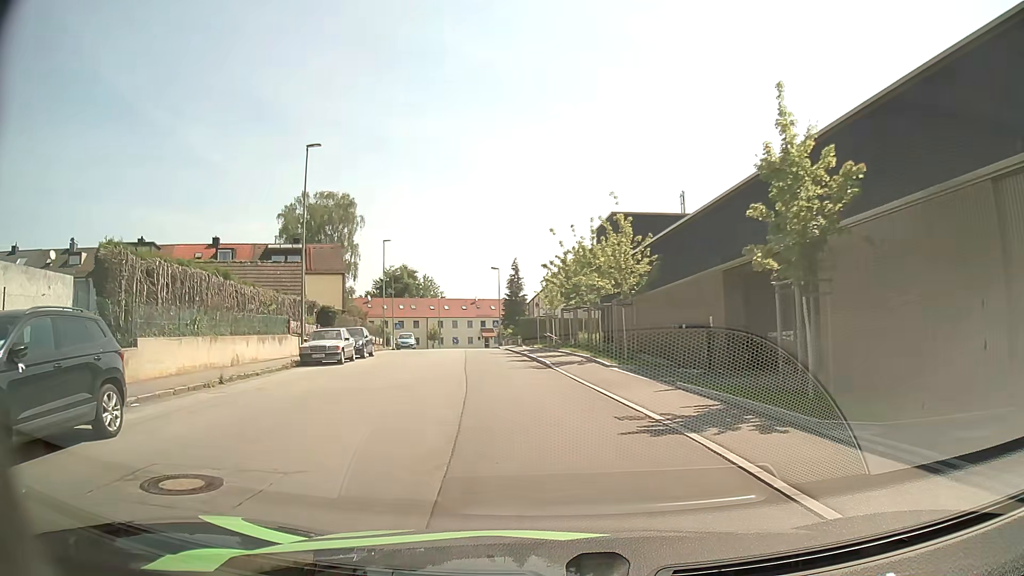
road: residential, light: Day
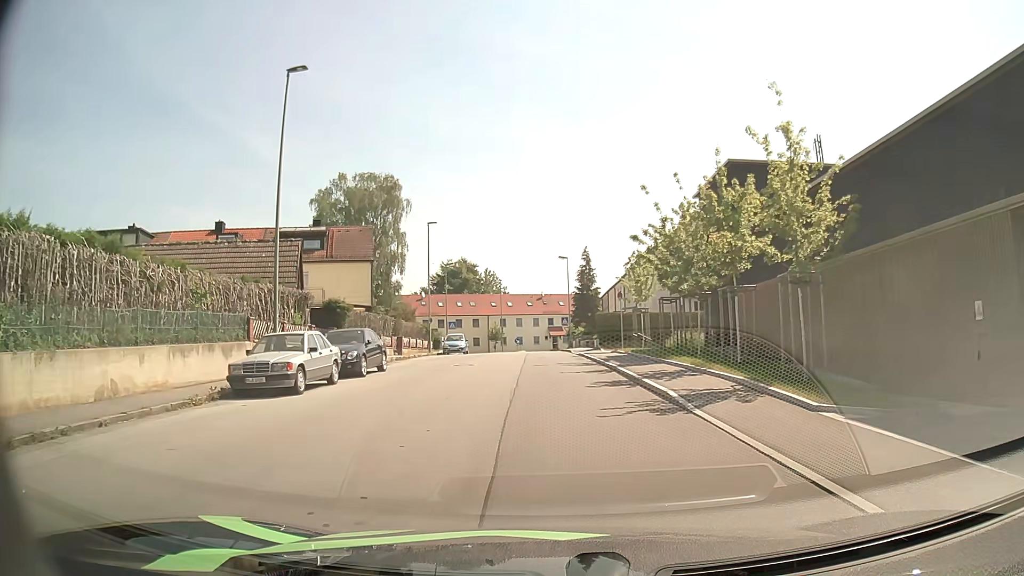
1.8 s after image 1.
(-0.7, +11.1) m; -5°
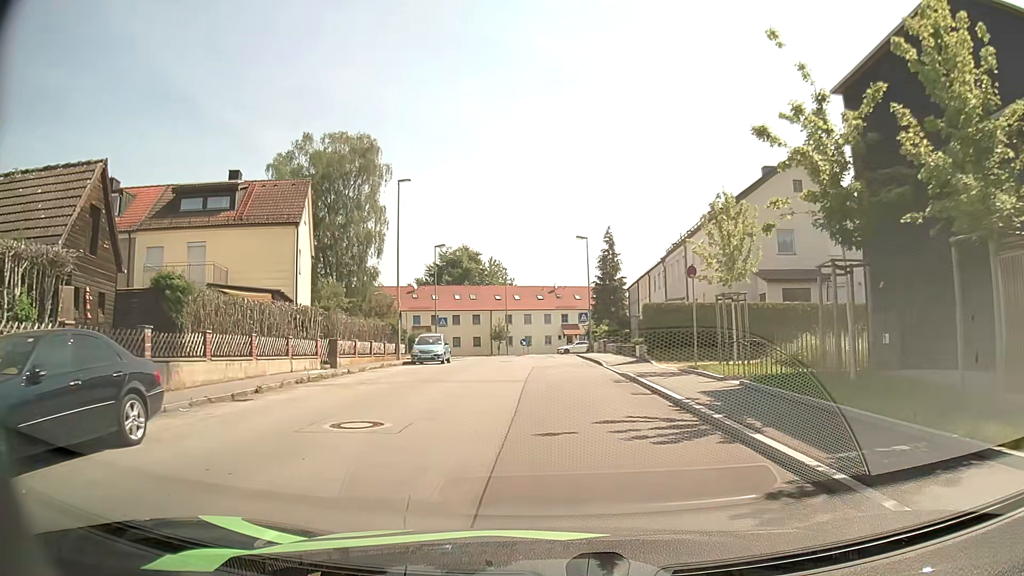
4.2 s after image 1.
(-0.2, +15.2) m; -1°
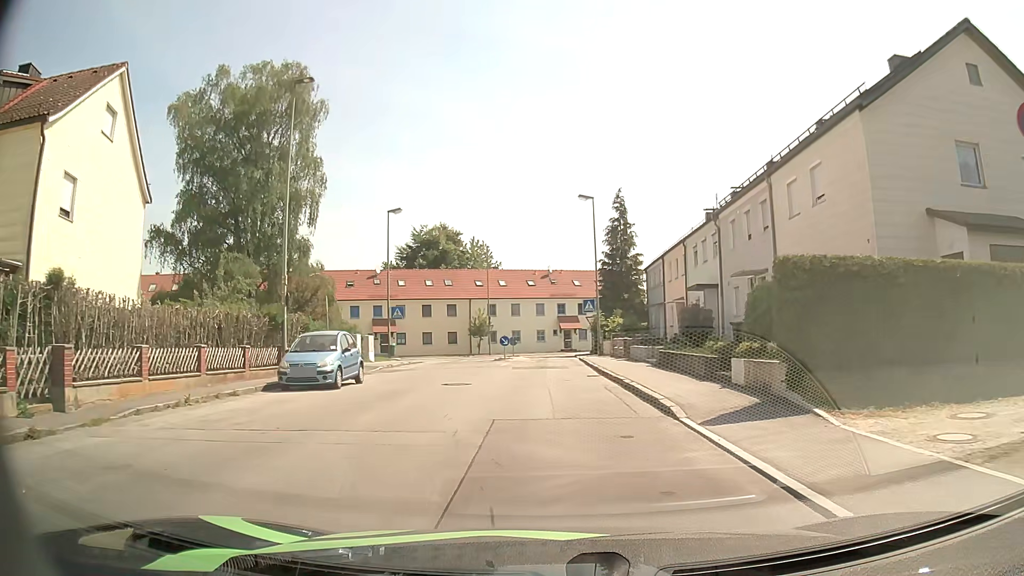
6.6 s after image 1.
(0.0, +16.1) m; 0°
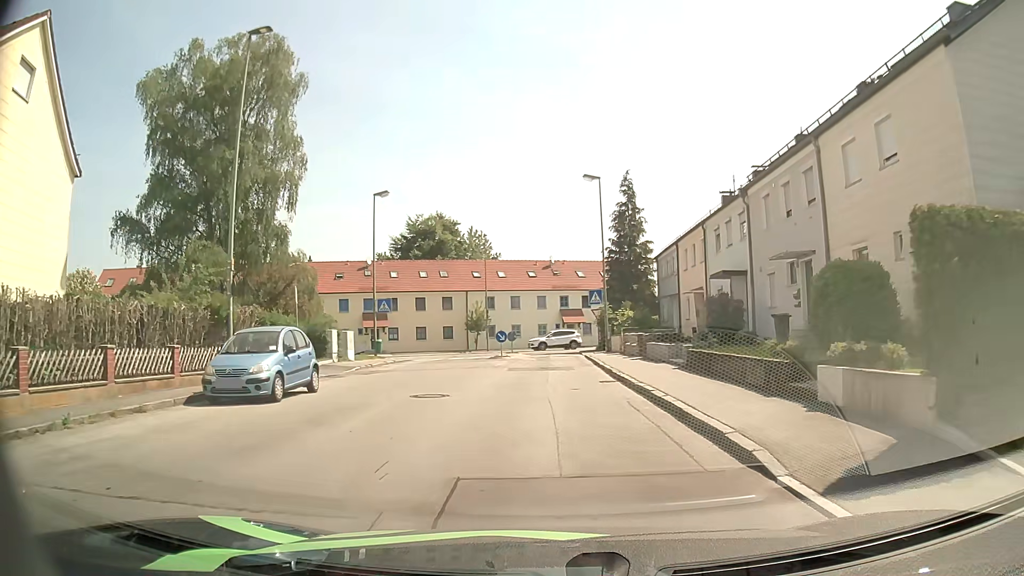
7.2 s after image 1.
(0.0, +4.2) m; 0°
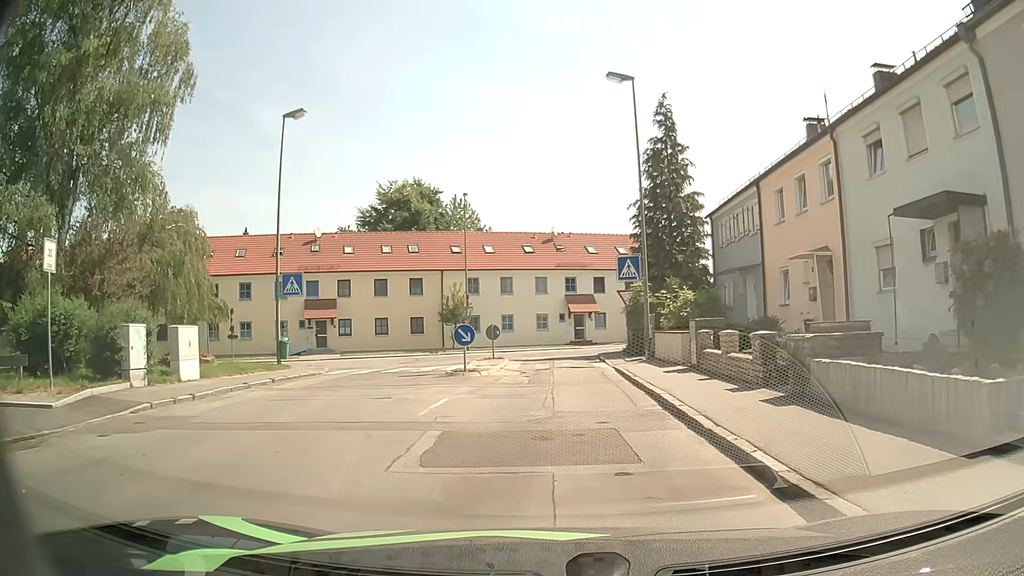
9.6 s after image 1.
(0.0, +15.2) m; 0°
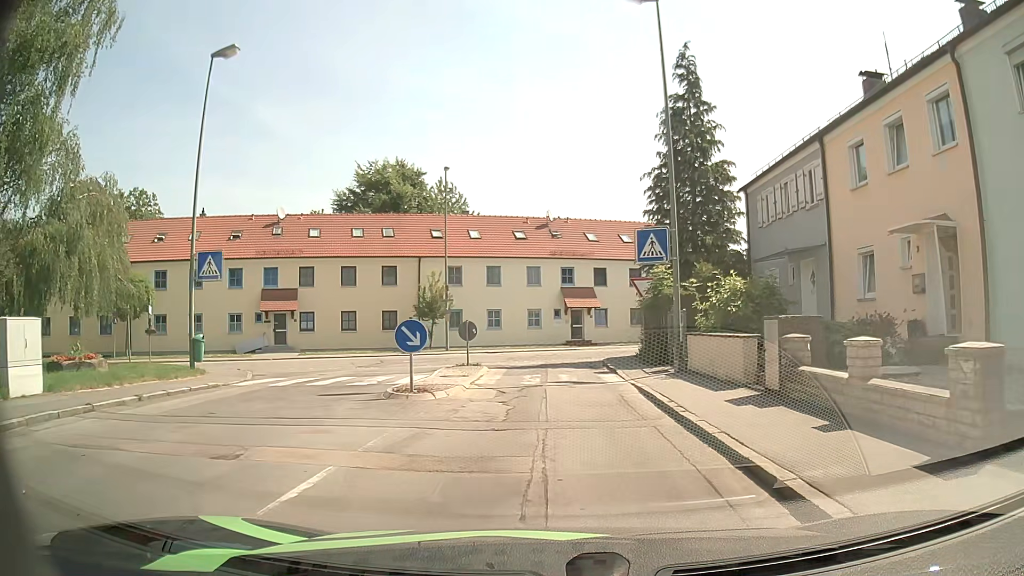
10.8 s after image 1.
(0.0, +6.4) m; 0°
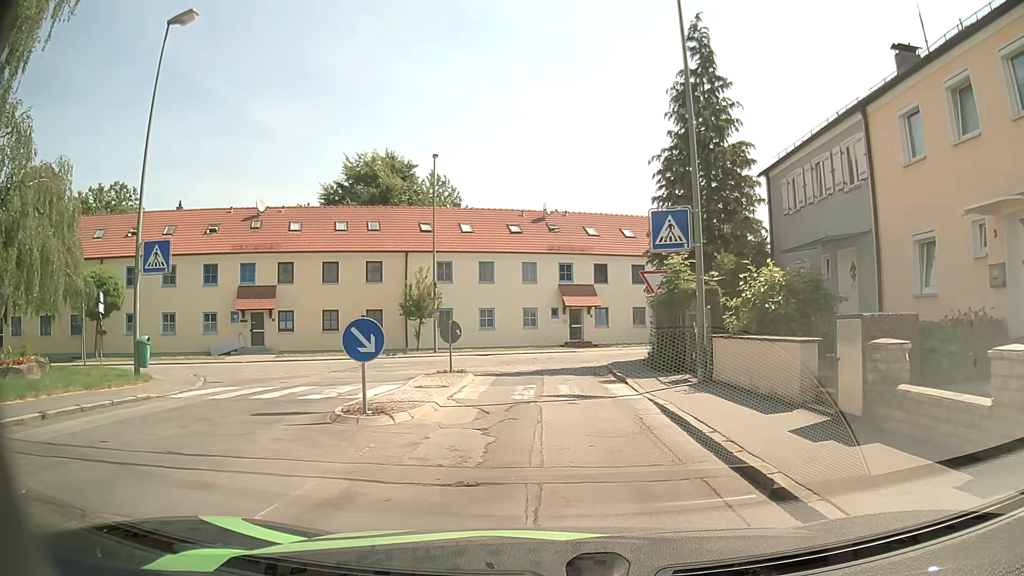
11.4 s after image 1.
(0.0, +2.9) m; +2°
